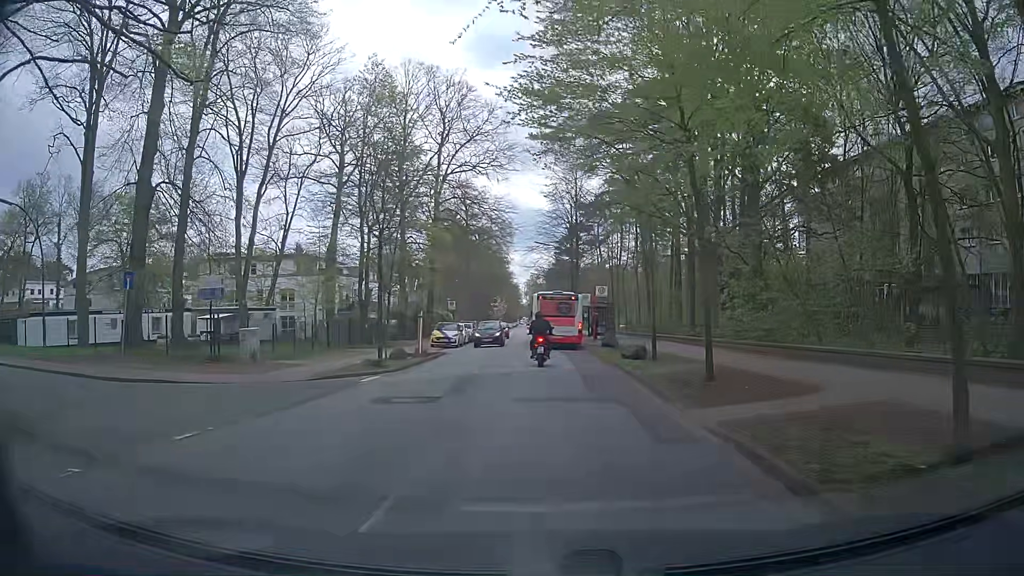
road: tertiary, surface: asphalt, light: Day
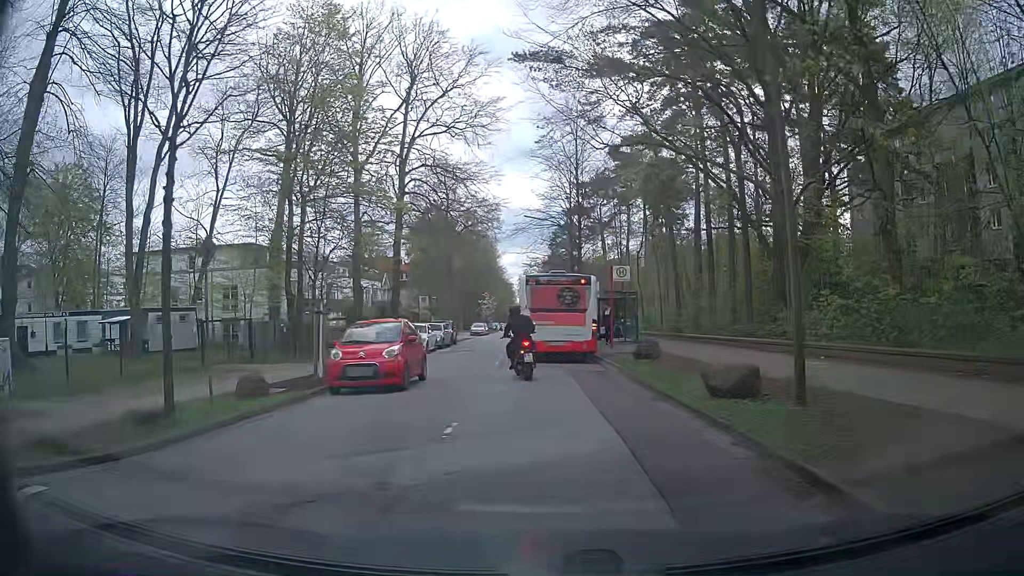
(+0.1, +13.0) m; 0°
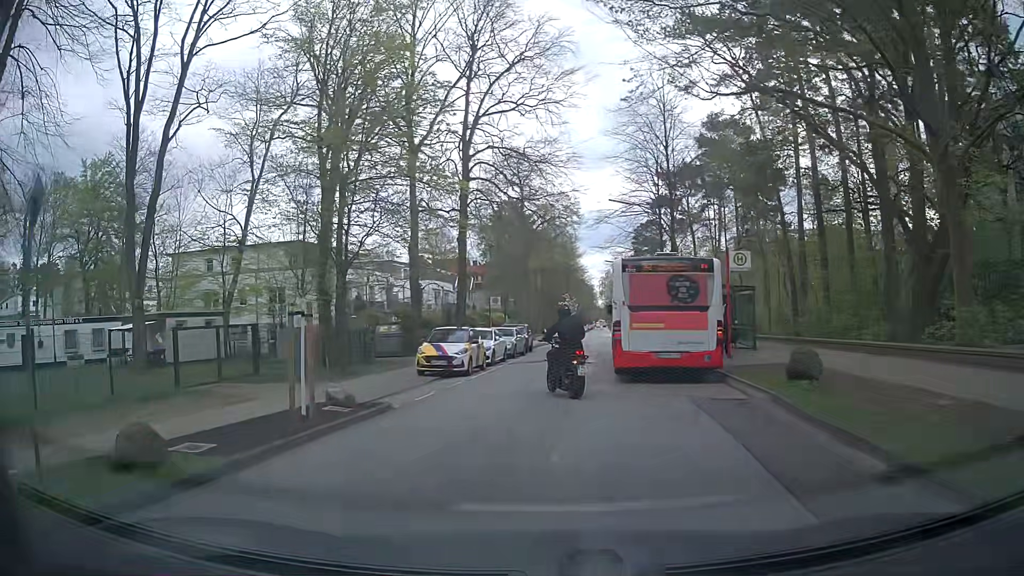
(-0.4, +6.5) m; -8°
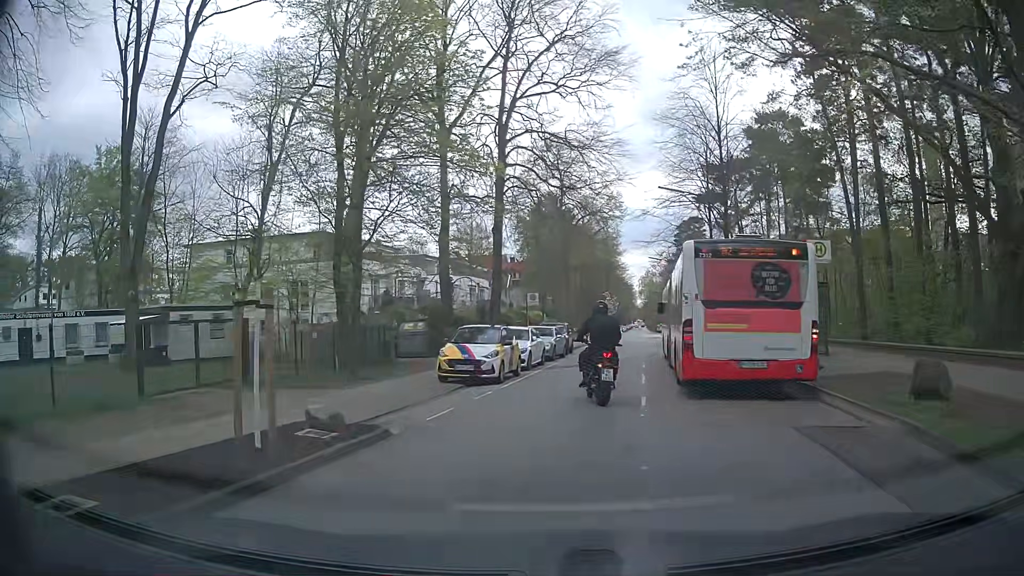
(-0.1, +3.4) m; -2°
